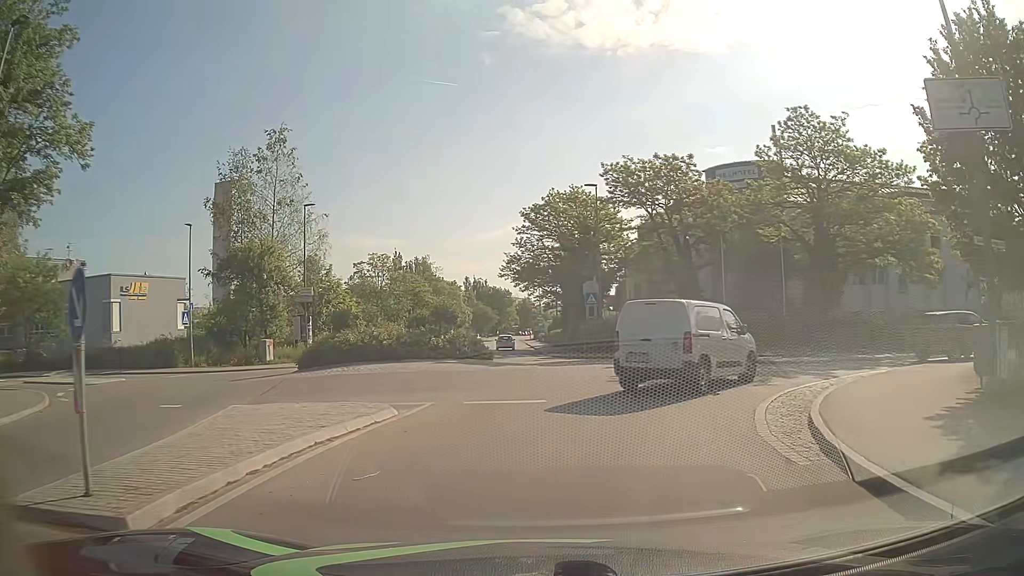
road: tertiary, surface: asphalt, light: Day
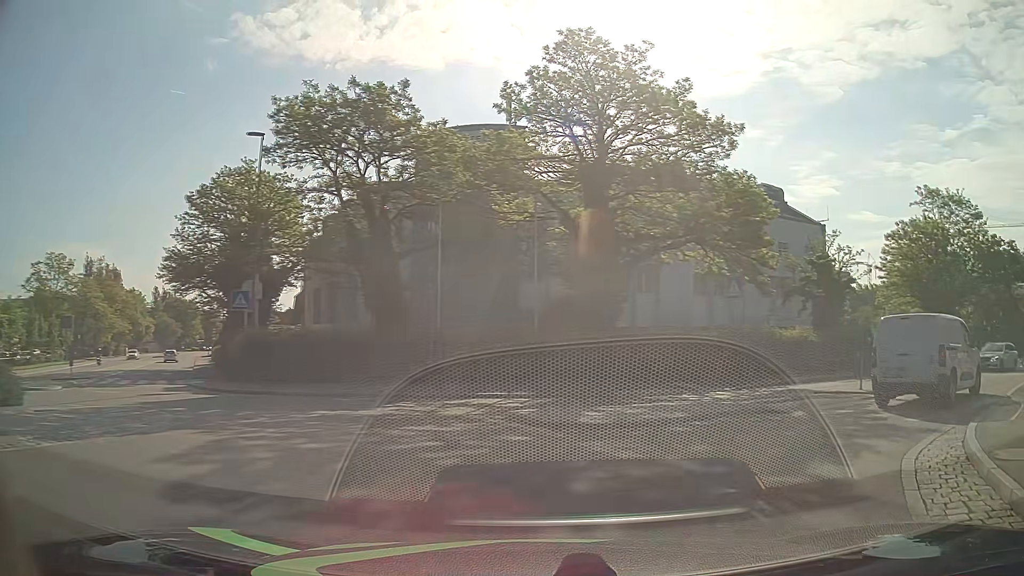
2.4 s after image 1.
(+2.0, +13.0) m; +28°
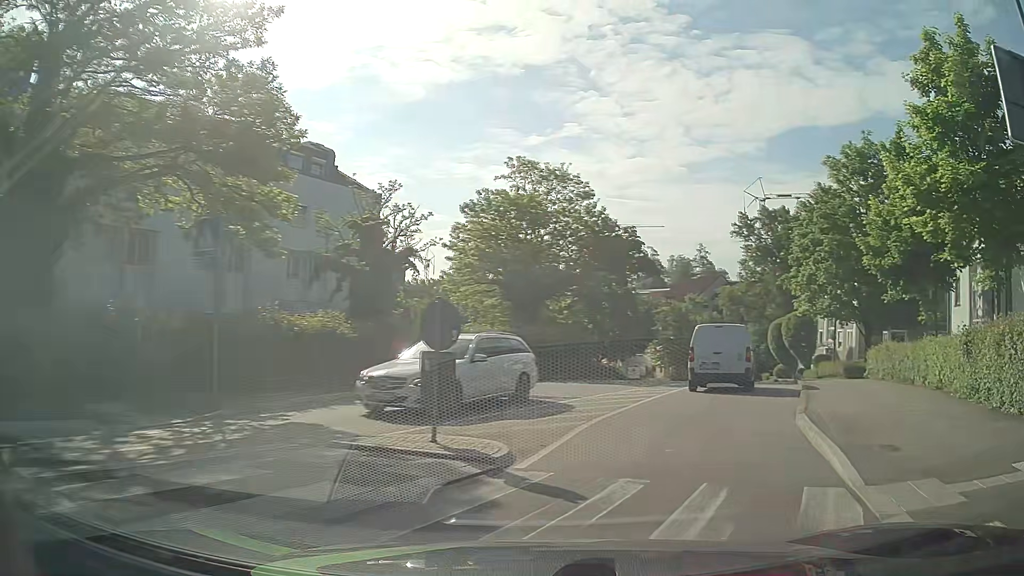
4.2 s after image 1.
(+3.0, +9.4) m; +37°
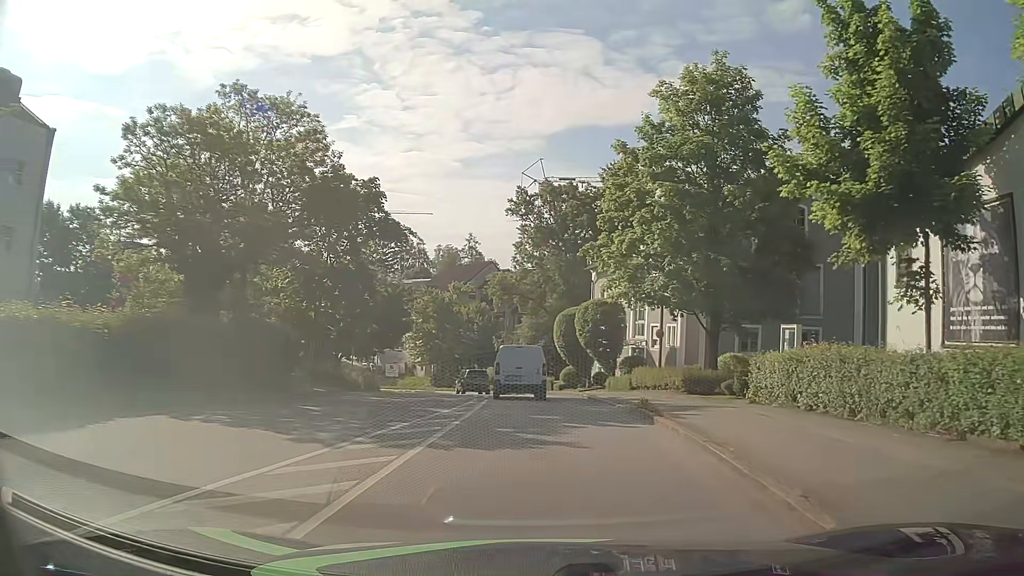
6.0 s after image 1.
(+2.7, +12.5) m; +21°
(0, +10) (0, +20) (-1, +30) (-3, +40) (-6, +49) (-9, +59) (-13, +68) (-18, +77) (-24, +85) (-30, +93) m
